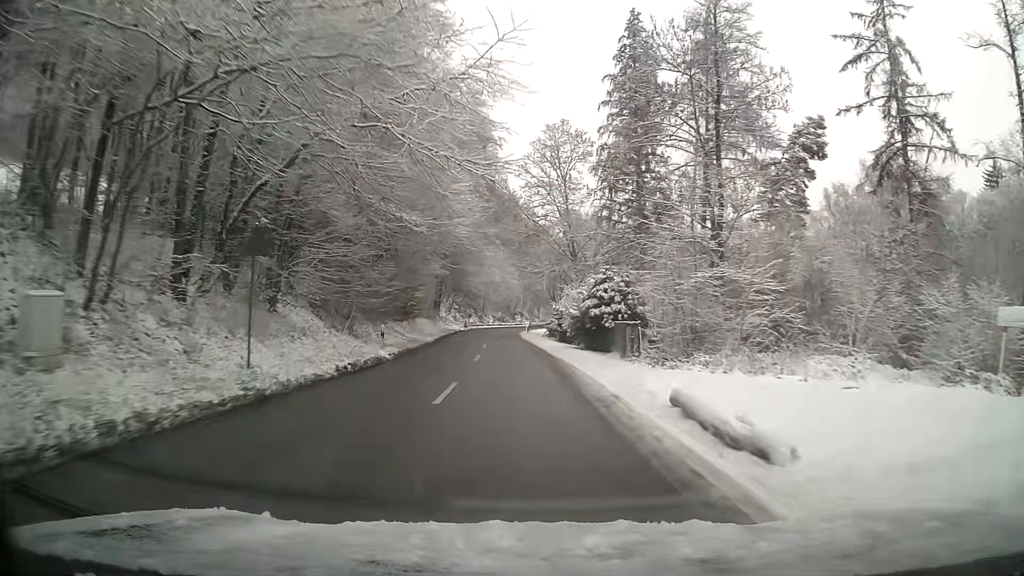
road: tertiary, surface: asphalt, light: Day
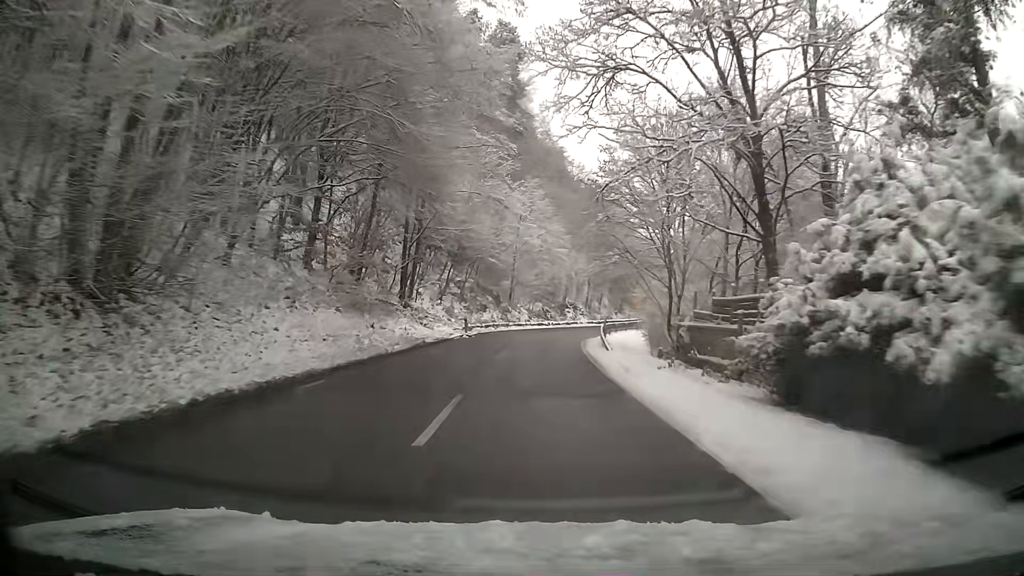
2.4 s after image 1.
(-1.3, +40.3) m; -3°
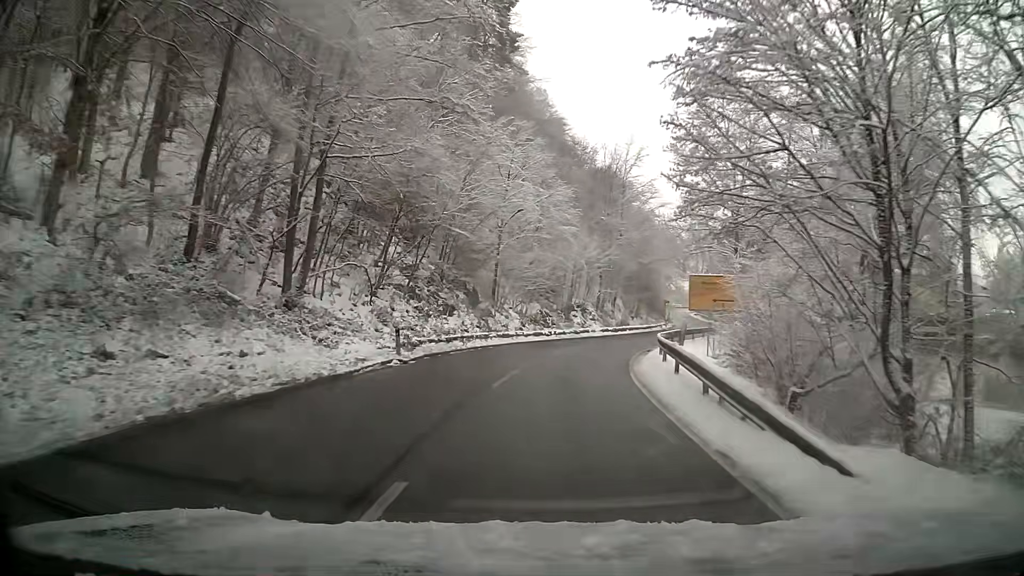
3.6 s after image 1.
(+0.1, +17.4) m; +2°
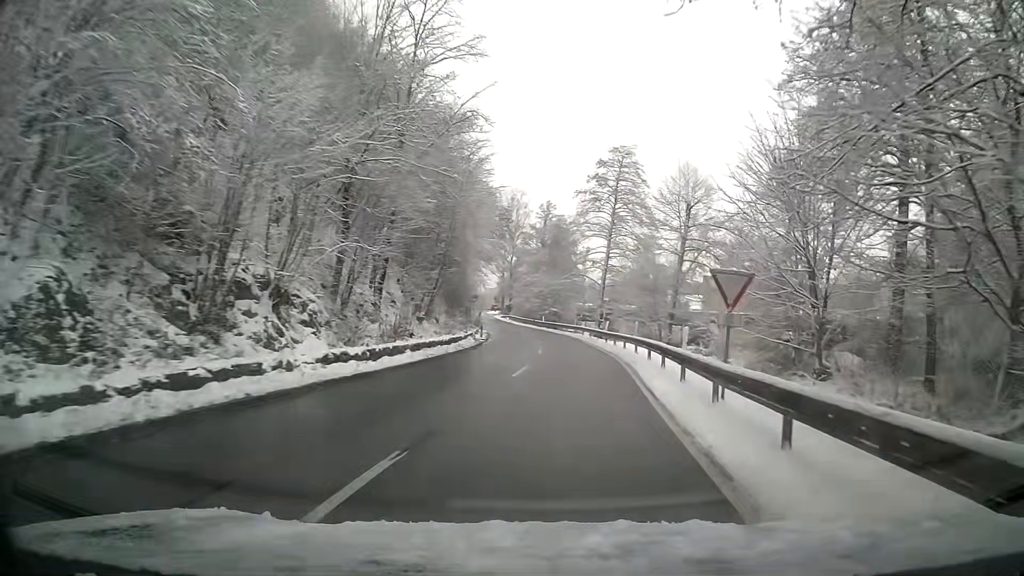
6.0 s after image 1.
(+4.5, +33.0) m; +18°
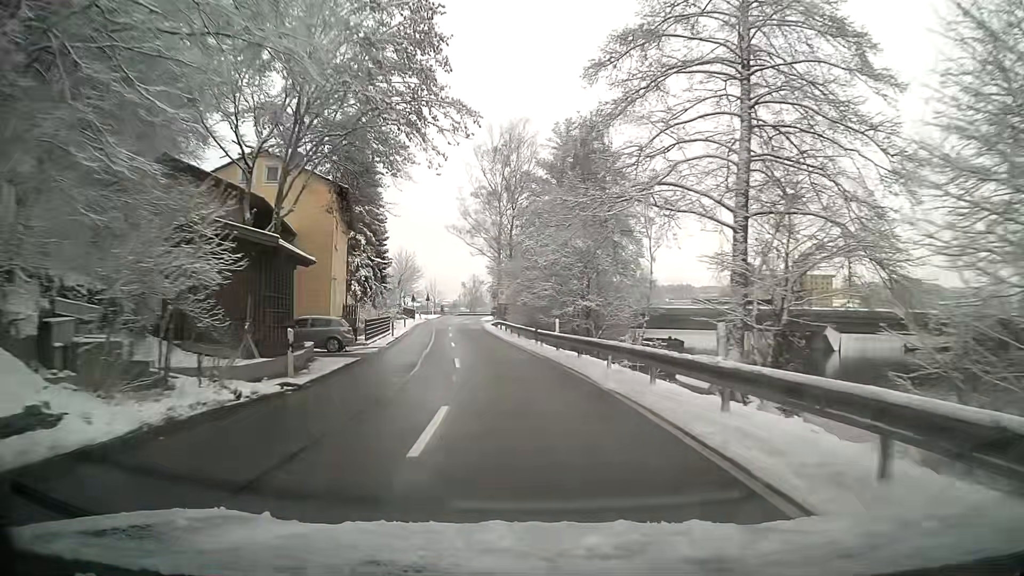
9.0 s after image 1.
(-0.3, +46.1) m; -5°
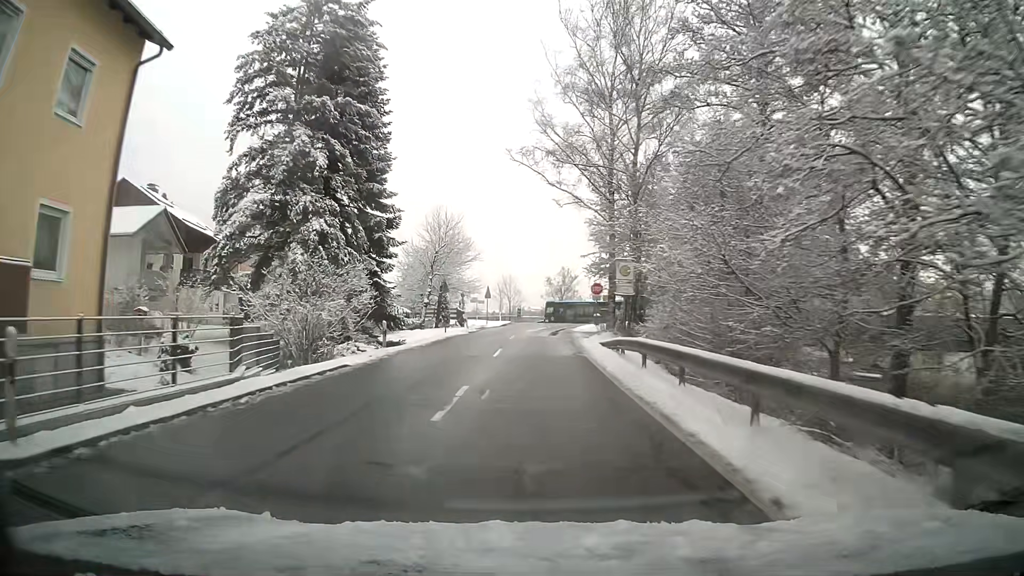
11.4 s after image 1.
(-2.5, +34.3) m; -7°
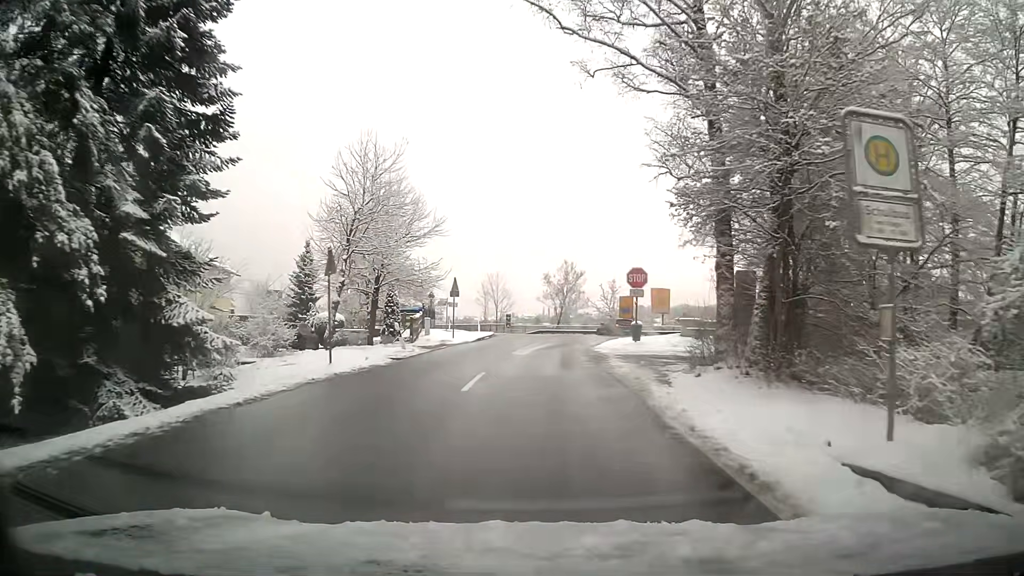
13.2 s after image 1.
(+0.1, +20.8) m; +1°
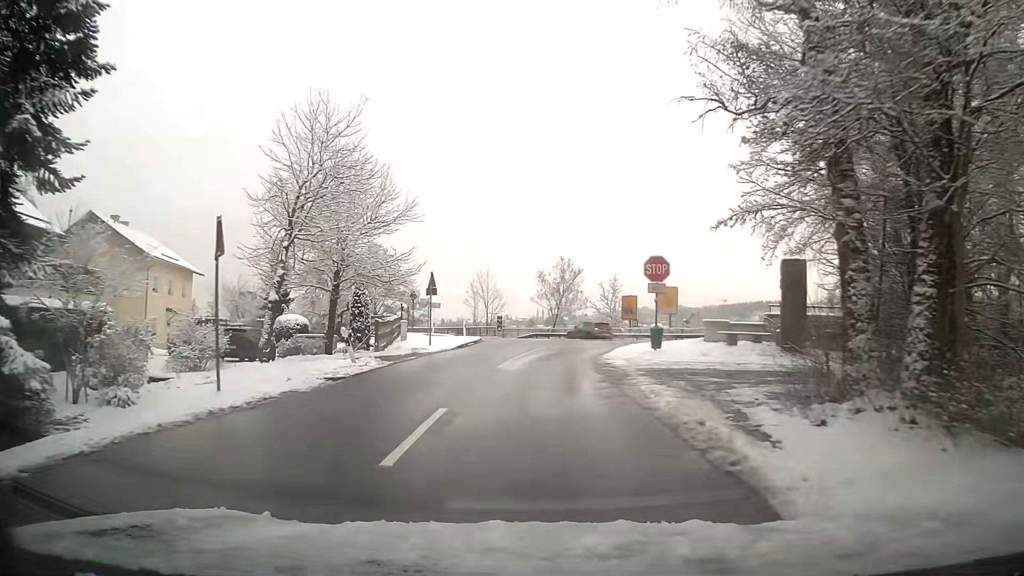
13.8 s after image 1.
(0.0, +6.0) m; 0°
